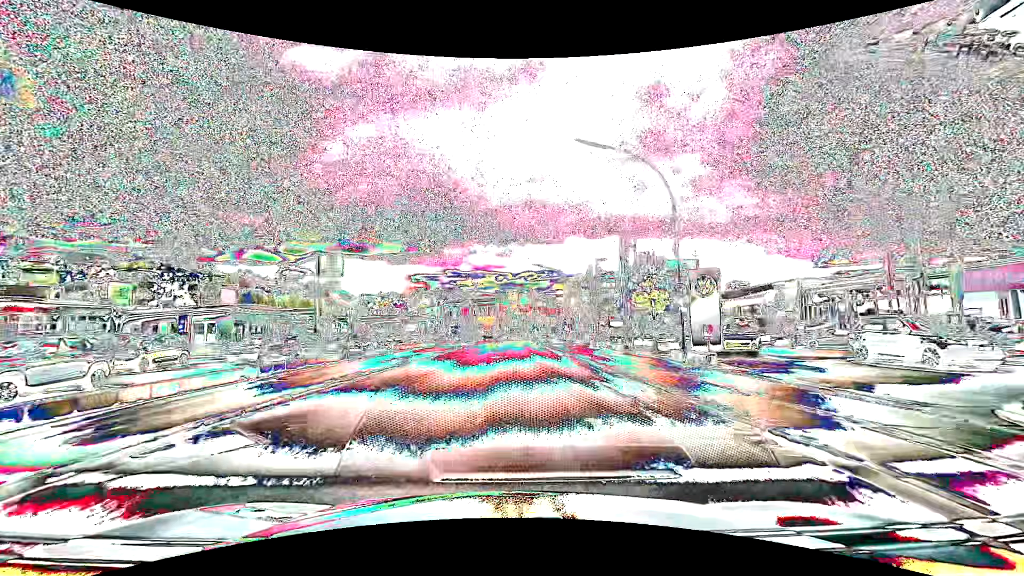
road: tertiary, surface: asphalt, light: Day
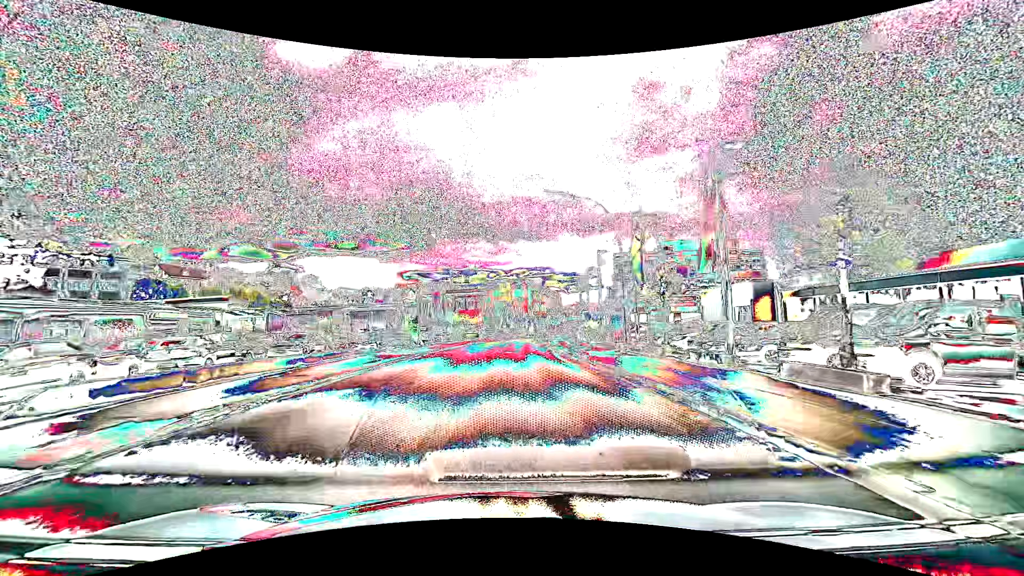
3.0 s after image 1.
(+0.3, +27.6) m; +1°
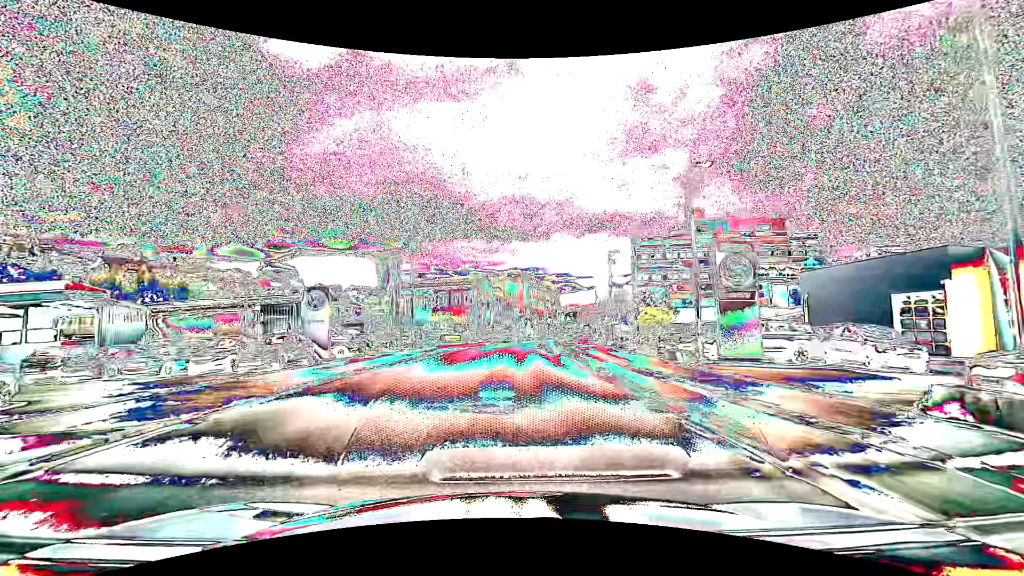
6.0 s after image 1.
(0.0, +21.9) m; 0°
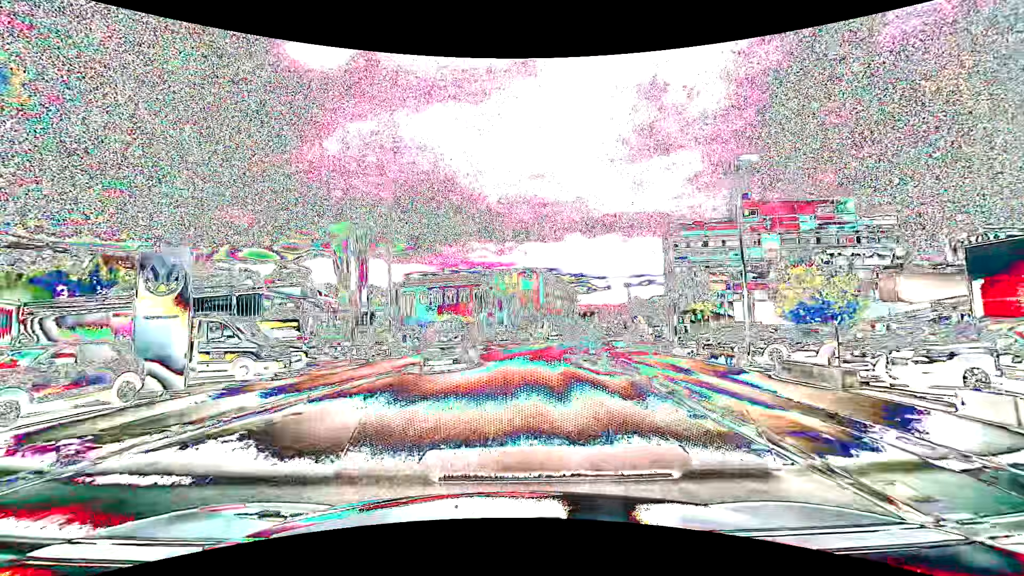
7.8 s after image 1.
(0.0, +12.4) m; -1°
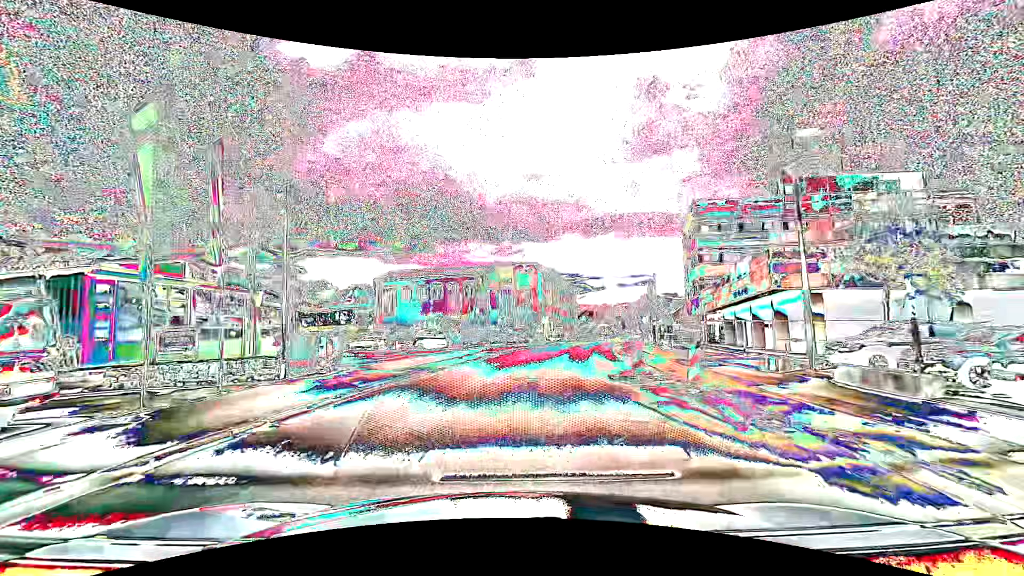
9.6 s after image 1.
(+0.1, +13.1) m; +1°
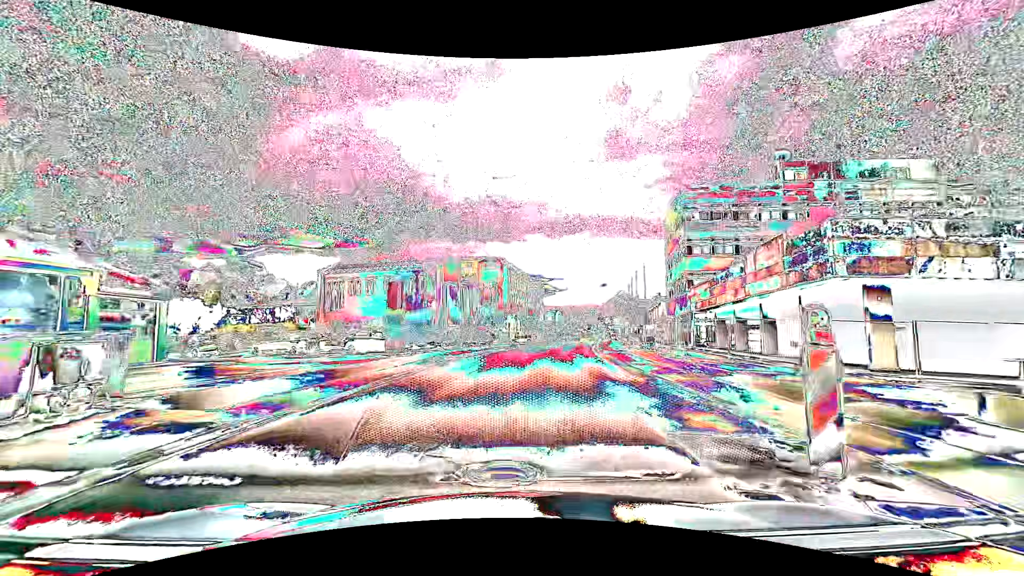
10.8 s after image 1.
(+0.3, +9.1) m; +4°
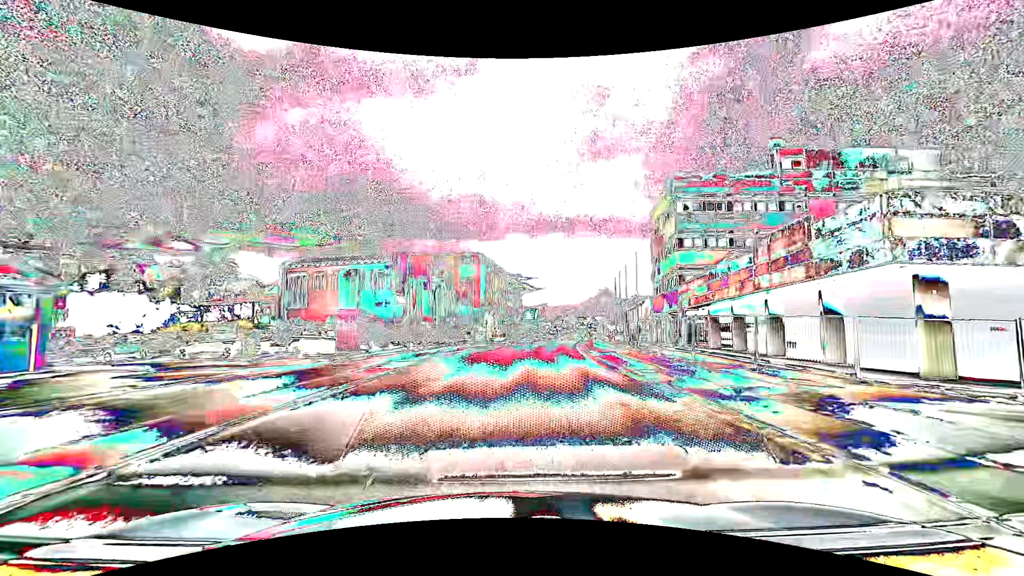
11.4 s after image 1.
(+0.1, +4.7) m; +2°
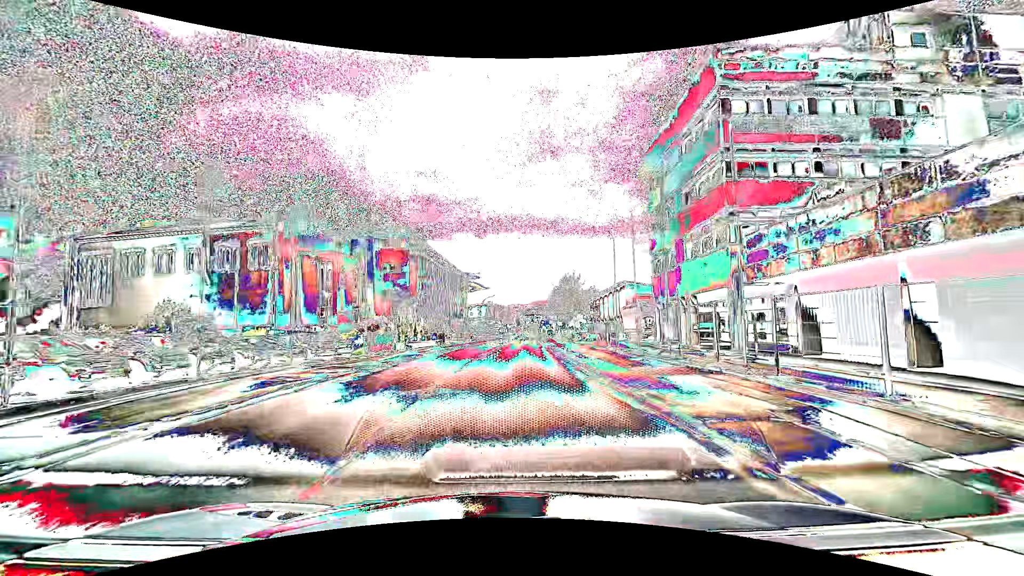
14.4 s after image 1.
(+1.8, +24.3) m; +6°
(0, +10) (0, +20) (0, +30) (+1, +40) (+1, +50) (+1, +60) (+2, +70) (+2, +80) (+3, +90) (+3, +100) m
